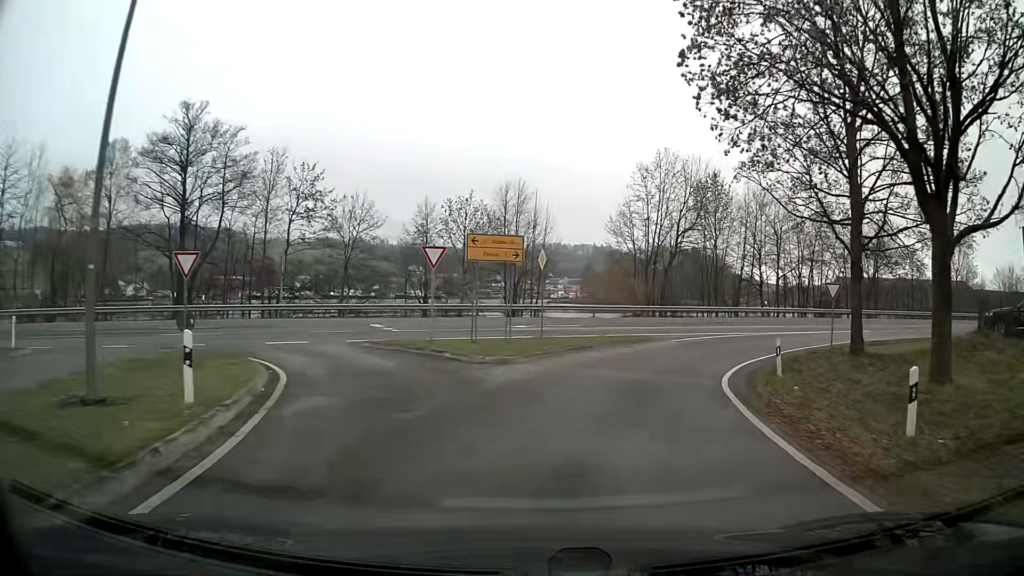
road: unclassified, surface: asphalt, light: Day
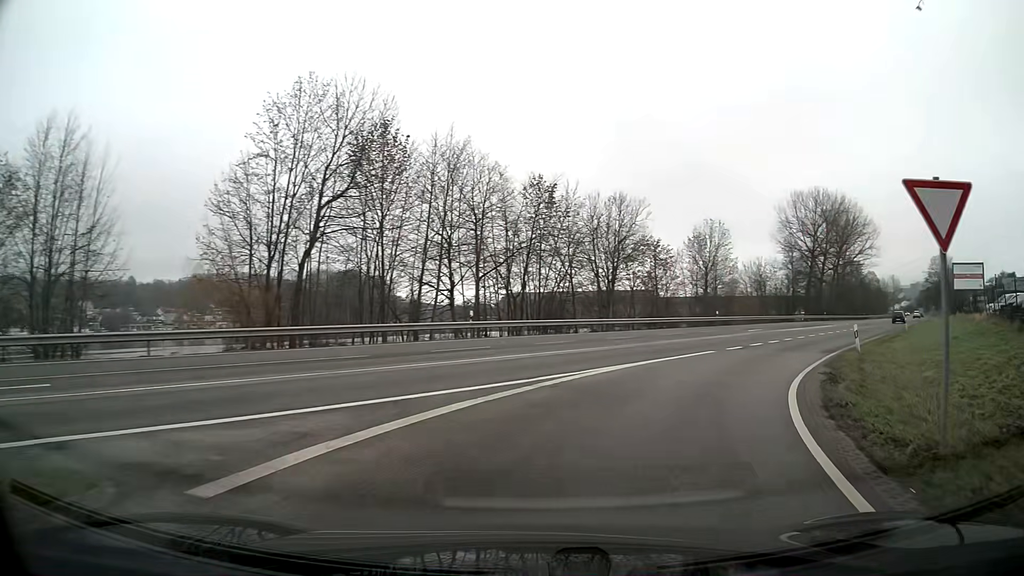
(+5.0, +22.0) m; +29°
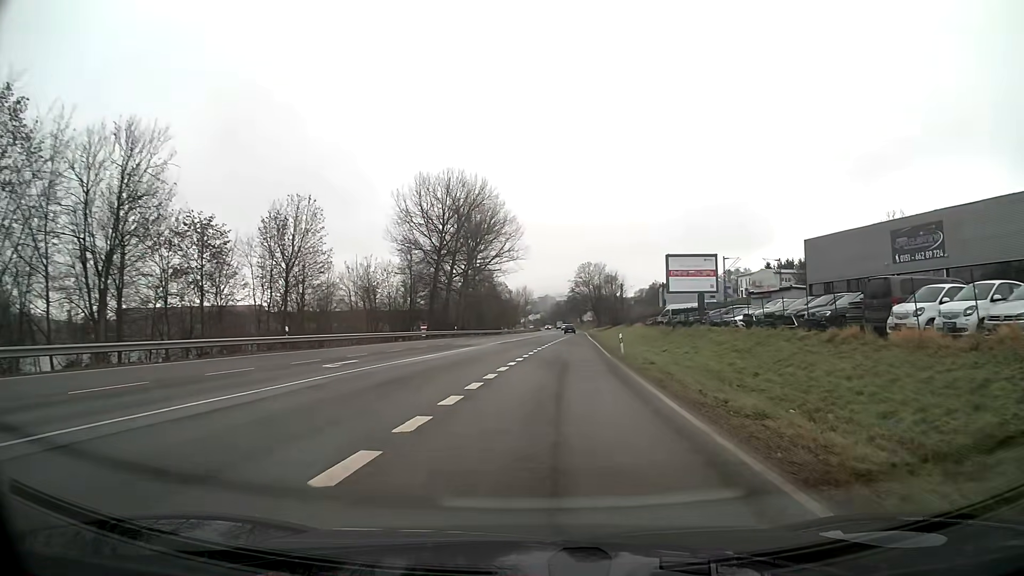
(+7.9, +23.0) m; +31°
